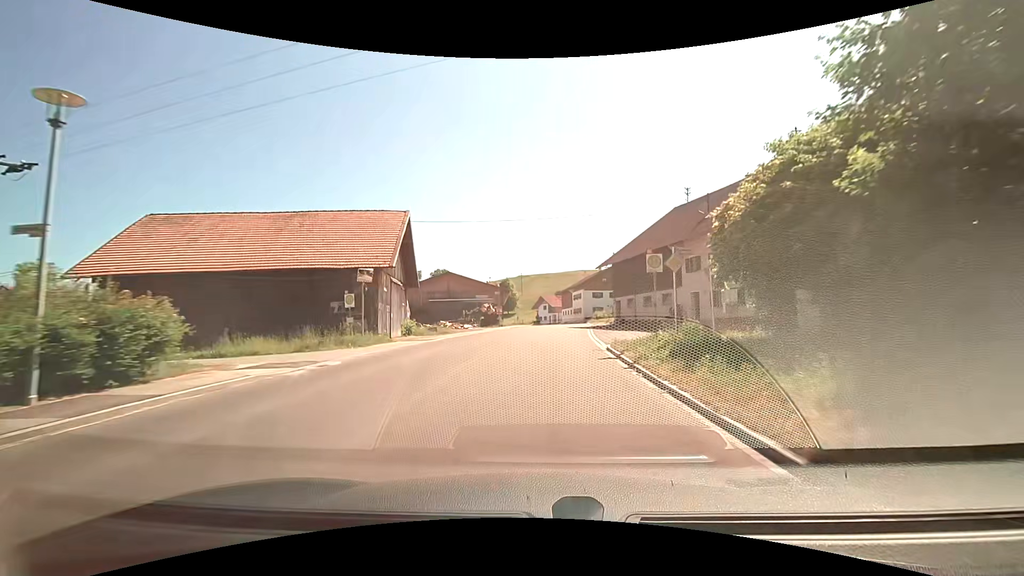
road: primary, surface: asphalt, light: Day
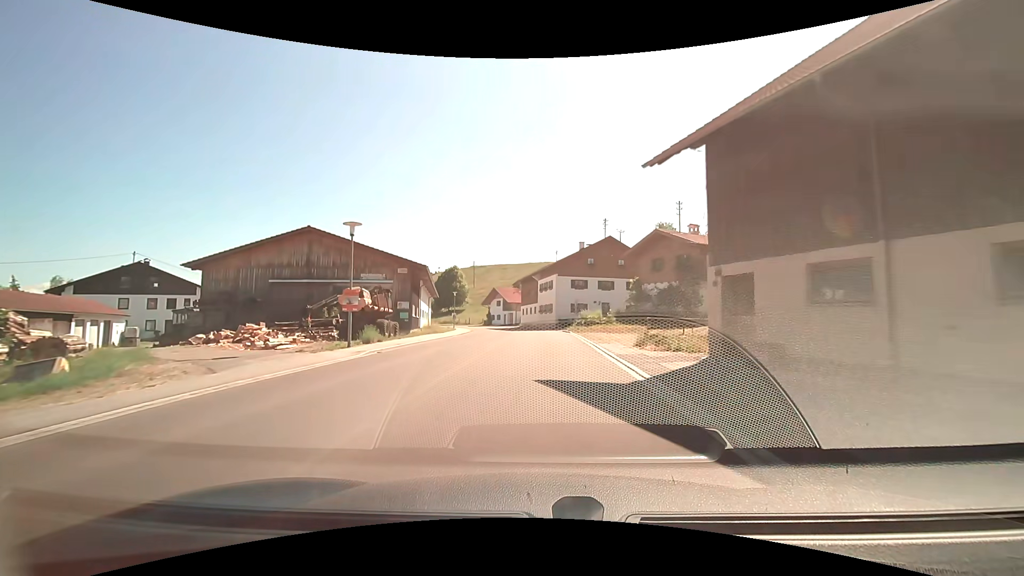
(+1.3, +35.1) m; +4°
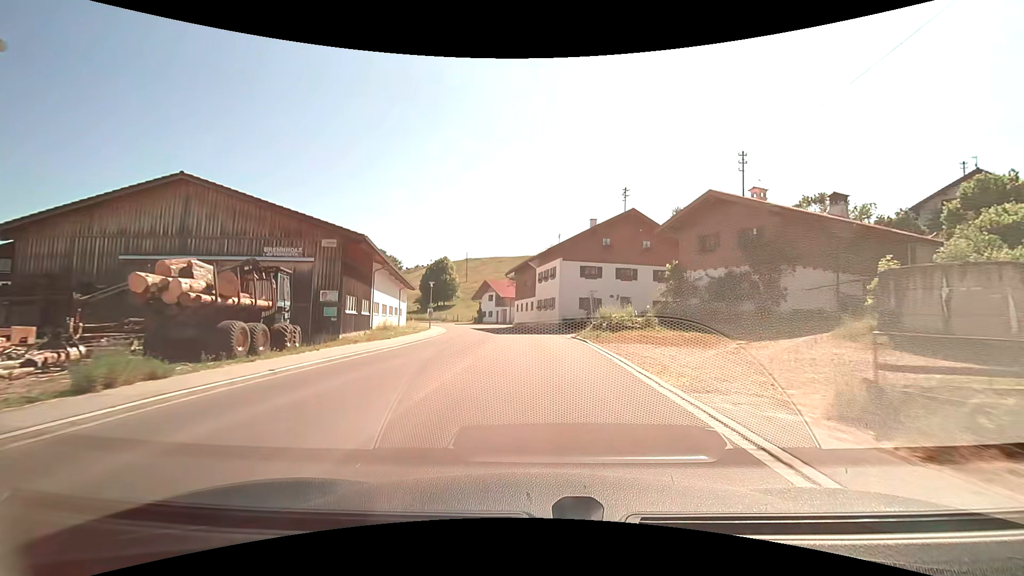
(+0.1, +14.1) m; +1°
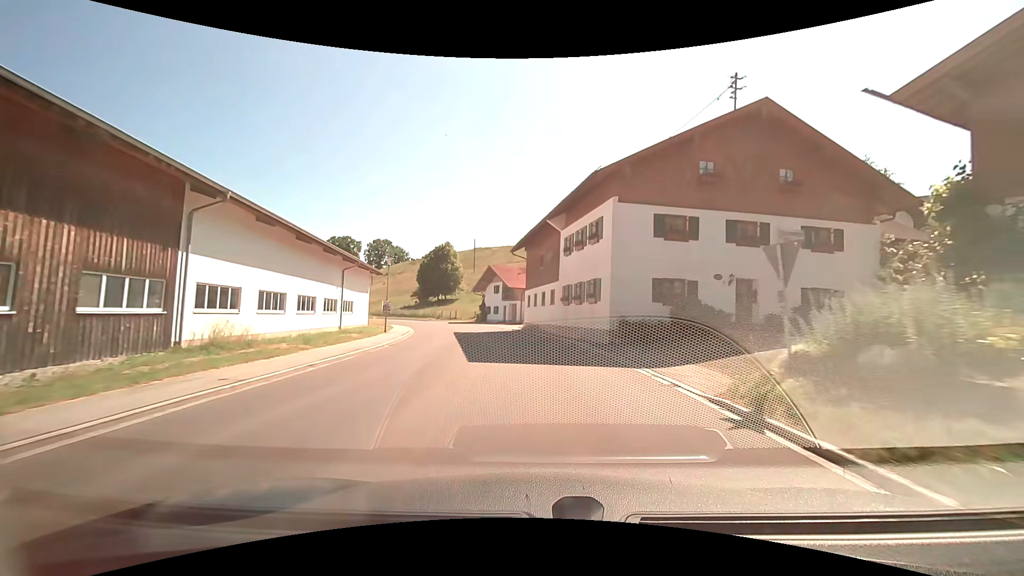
(-0.1, +21.4) m; -1°
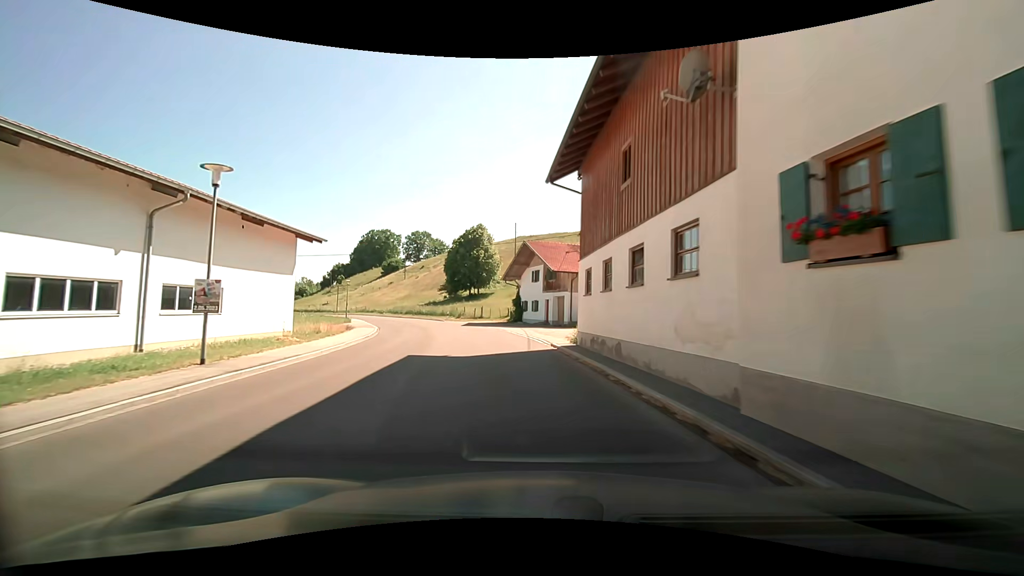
(-0.4, +22.0) m; -4°
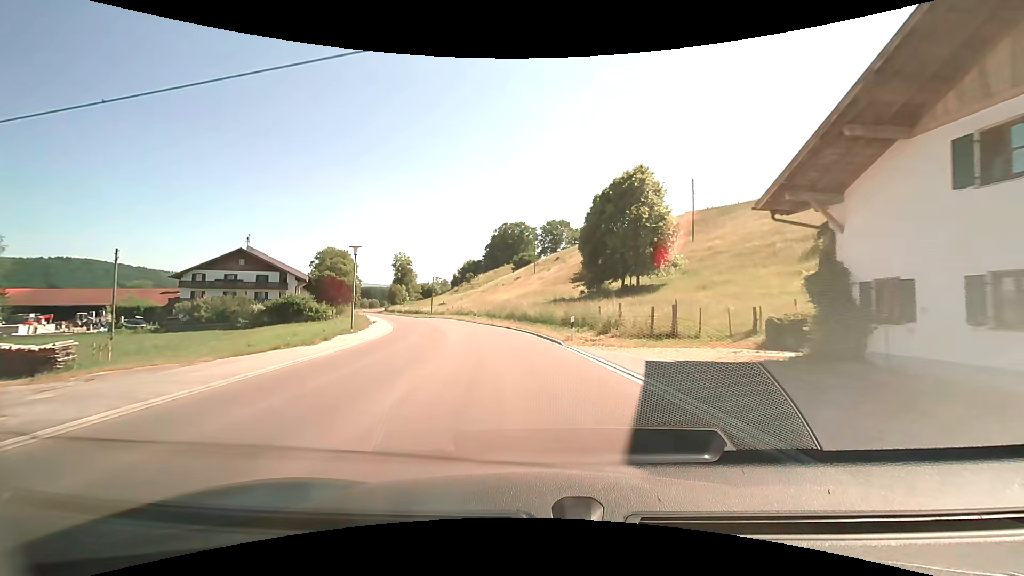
(-6.1, +38.1) m; -17°
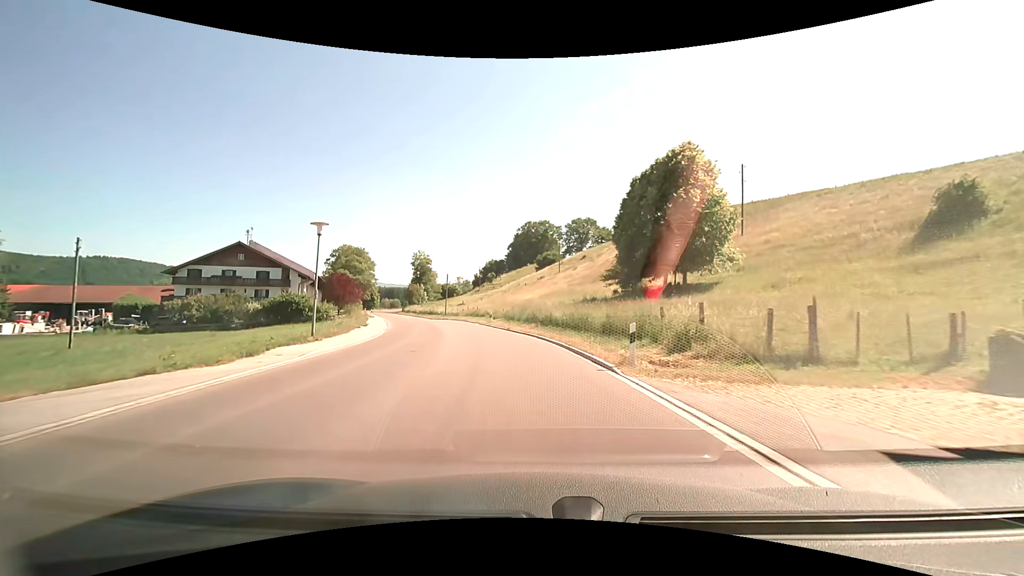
(-0.2, +8.1) m; -3°
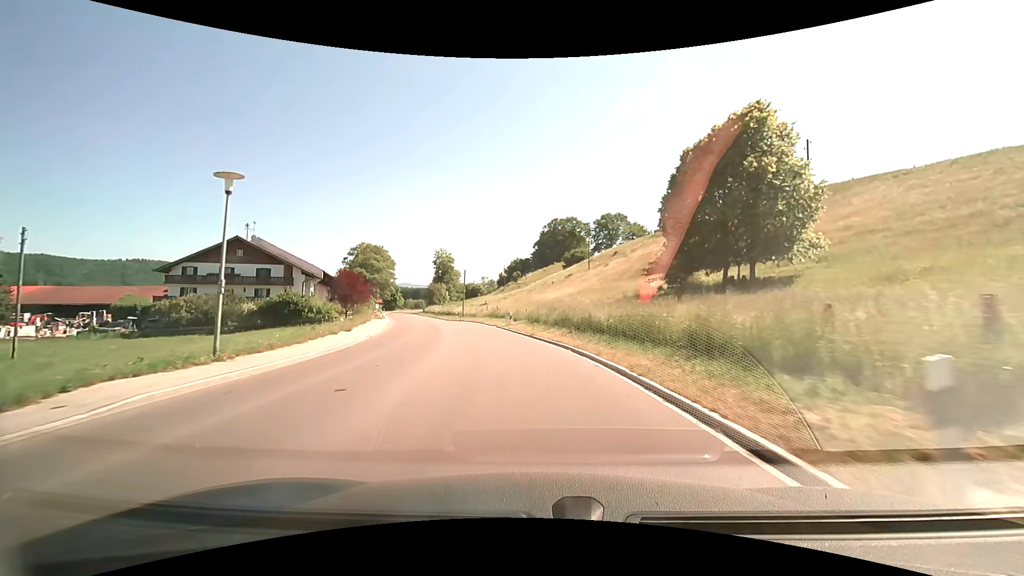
(-0.2, +8.3) m; -3°
